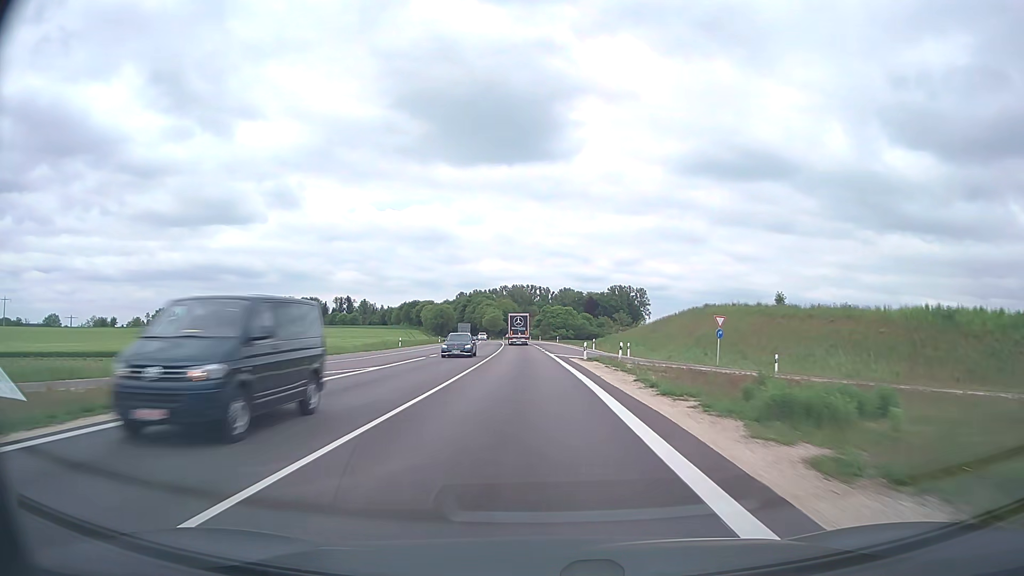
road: trunk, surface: asphalt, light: Day
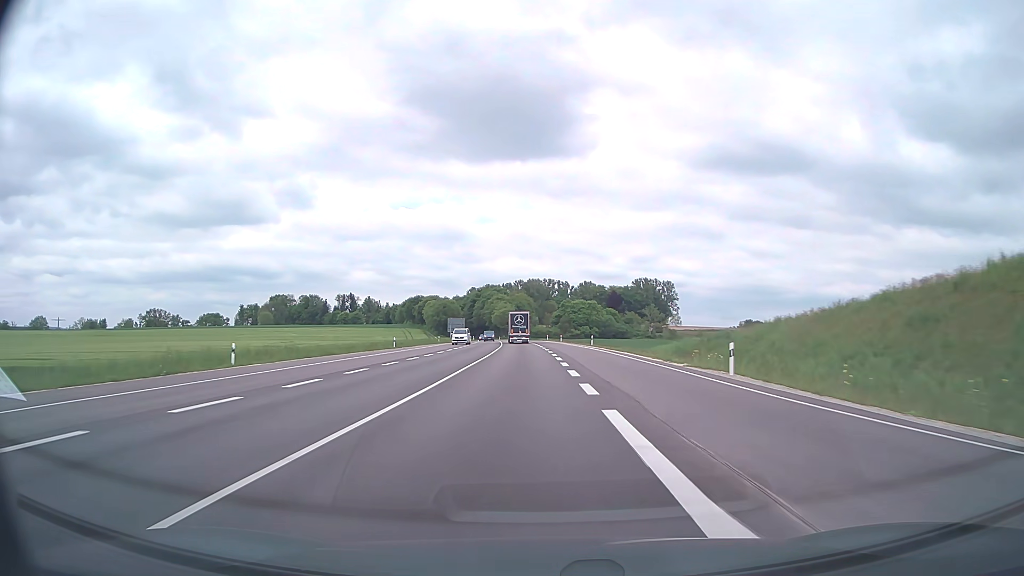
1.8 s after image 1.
(-0.6, +44.4) m; -1°
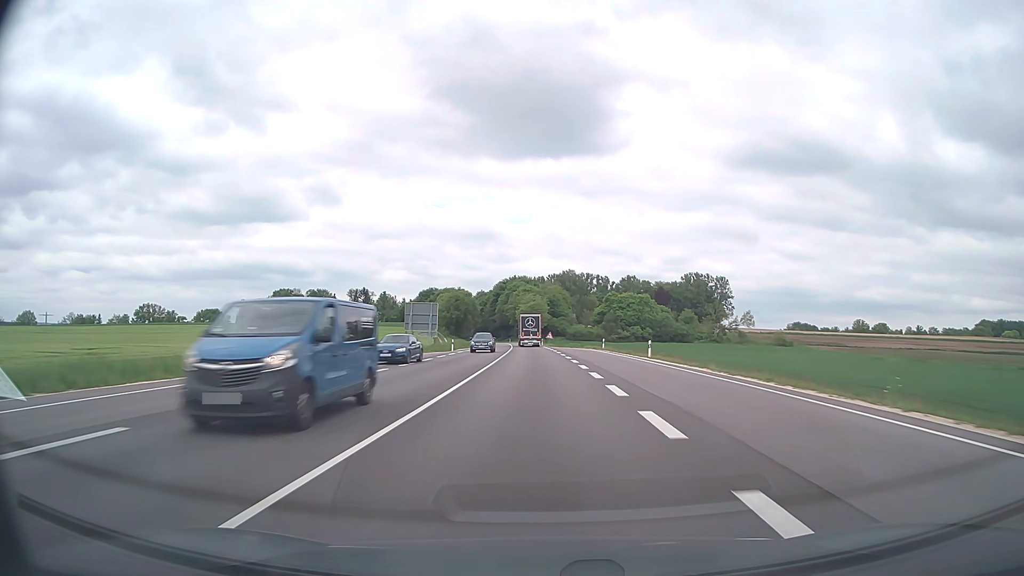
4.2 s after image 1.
(-1.6, +60.0) m; -3°
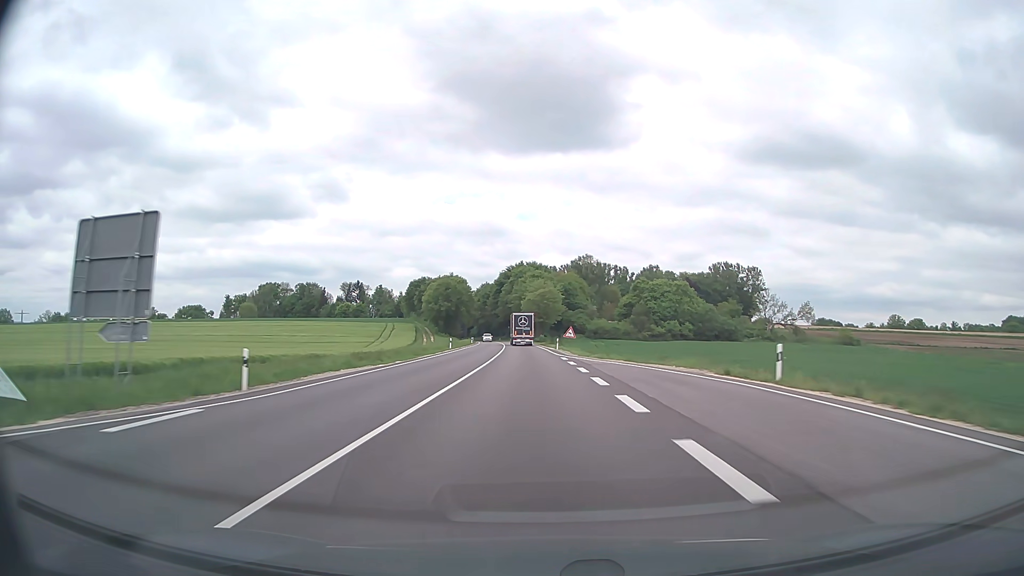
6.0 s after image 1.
(-0.4, +45.4) m; -1°
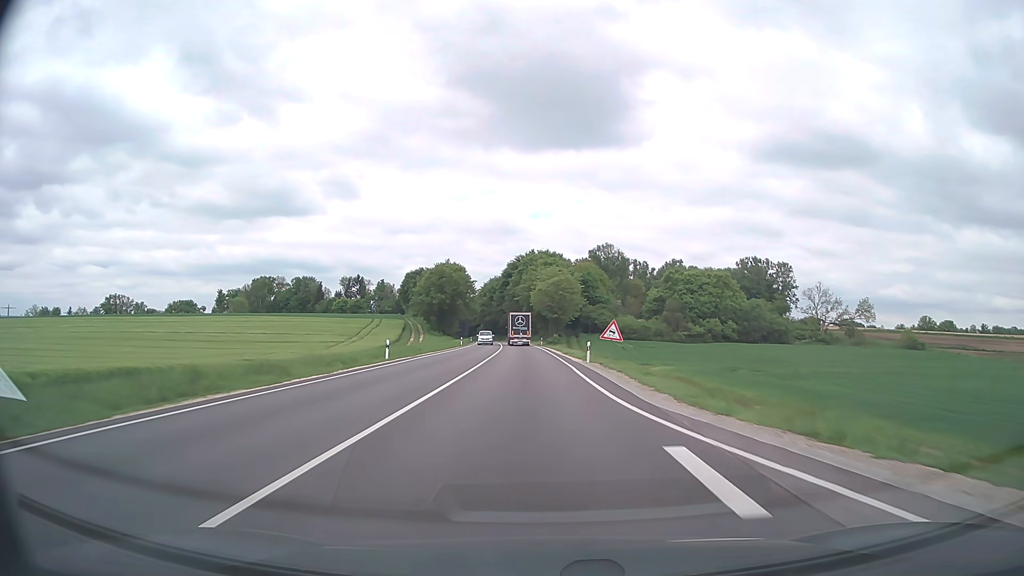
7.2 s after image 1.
(-0.2, +30.4) m; -1°
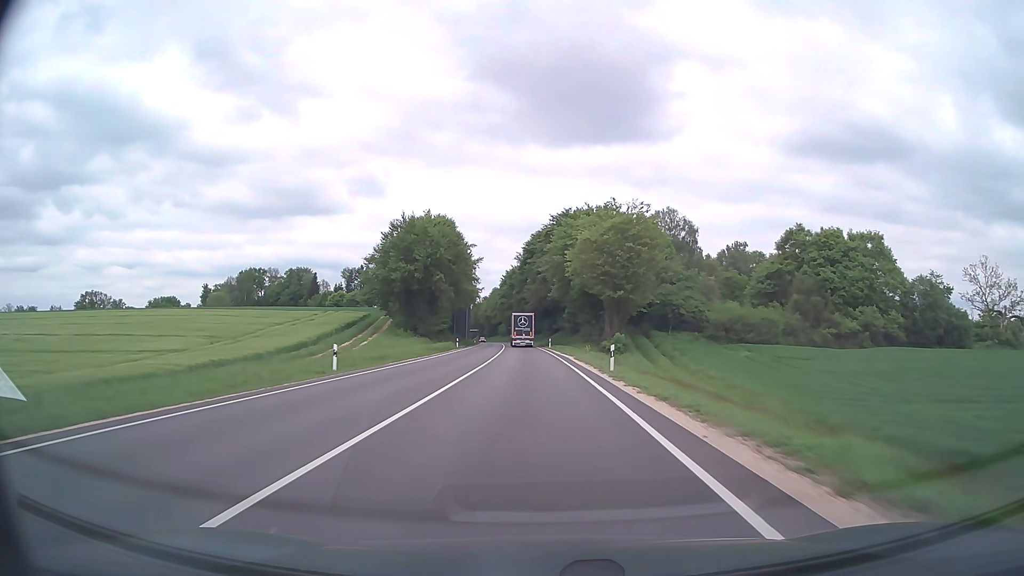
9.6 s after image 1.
(-1.5, +61.5) m; -3°
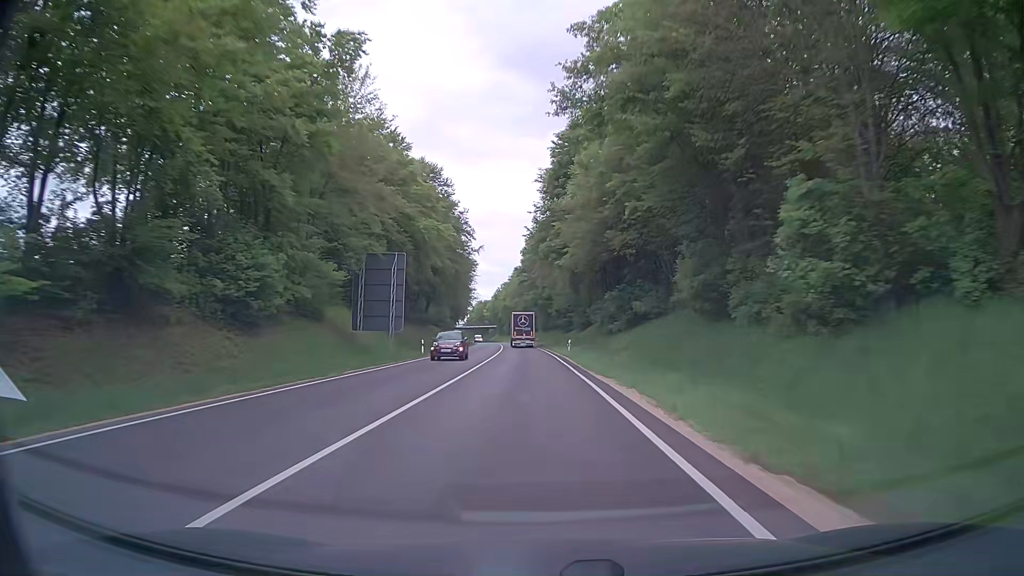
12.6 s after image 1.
(-2.0, +77.8) m; -2°
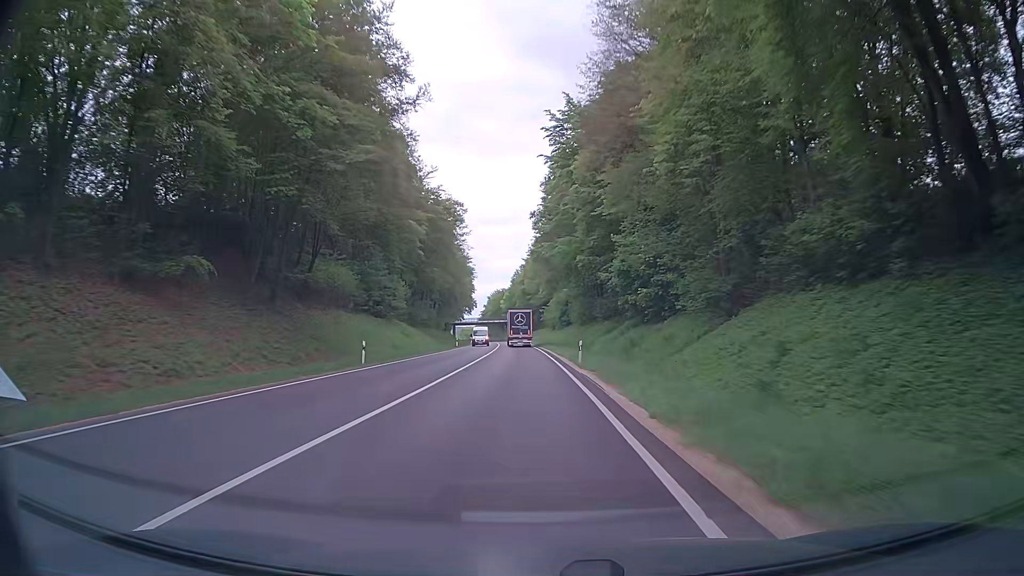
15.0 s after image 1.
(-1.5, +62.7) m; -3°
(0, +10) (0, +20) (0, +30) (-1, +40) (-1, +50) (-1, +60) (-2, +70) (-2, +80) (-3, +90) (-4, +100) m
